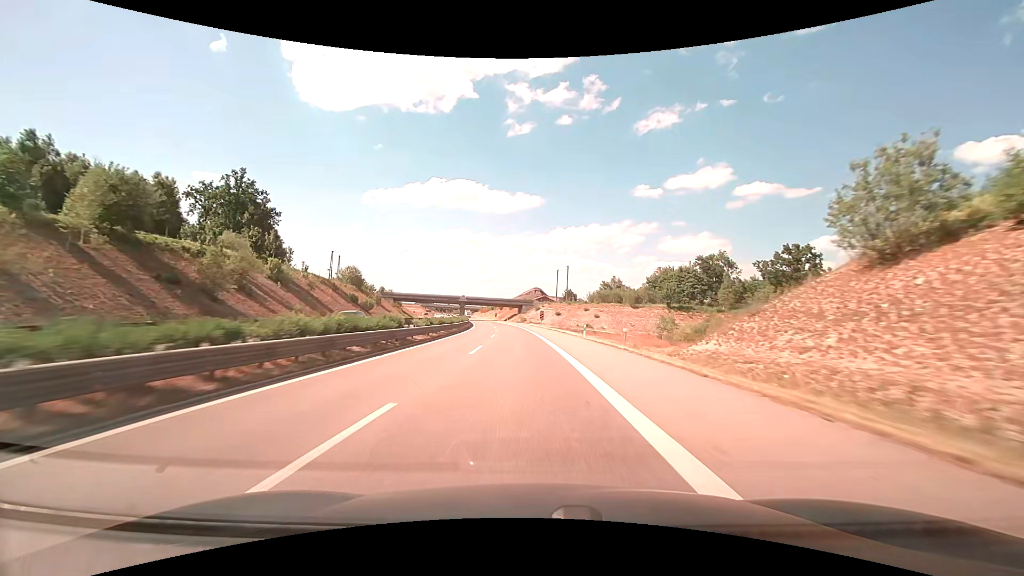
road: trunk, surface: asphalt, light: Day
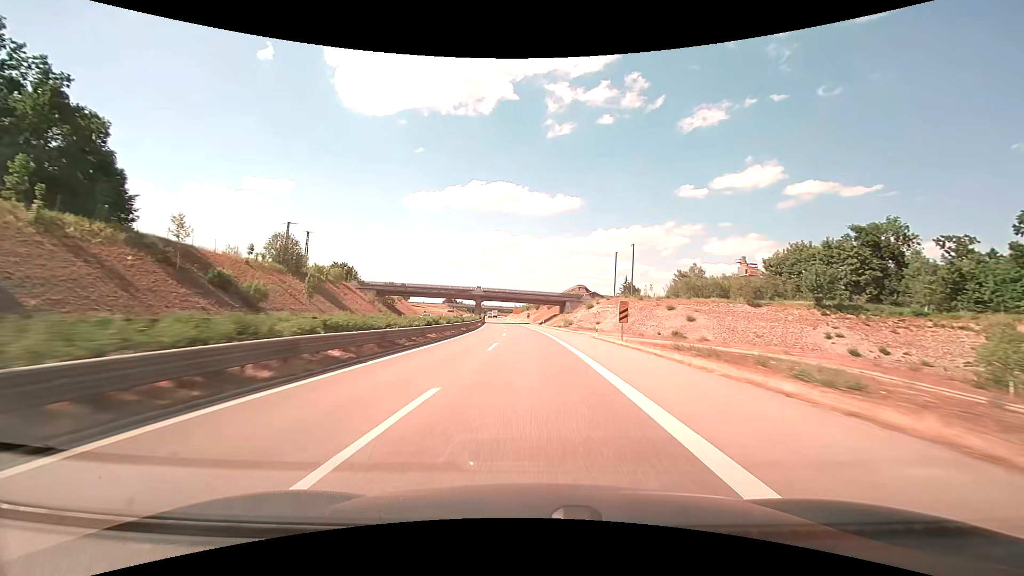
(-2.1, +52.1) m; -5°
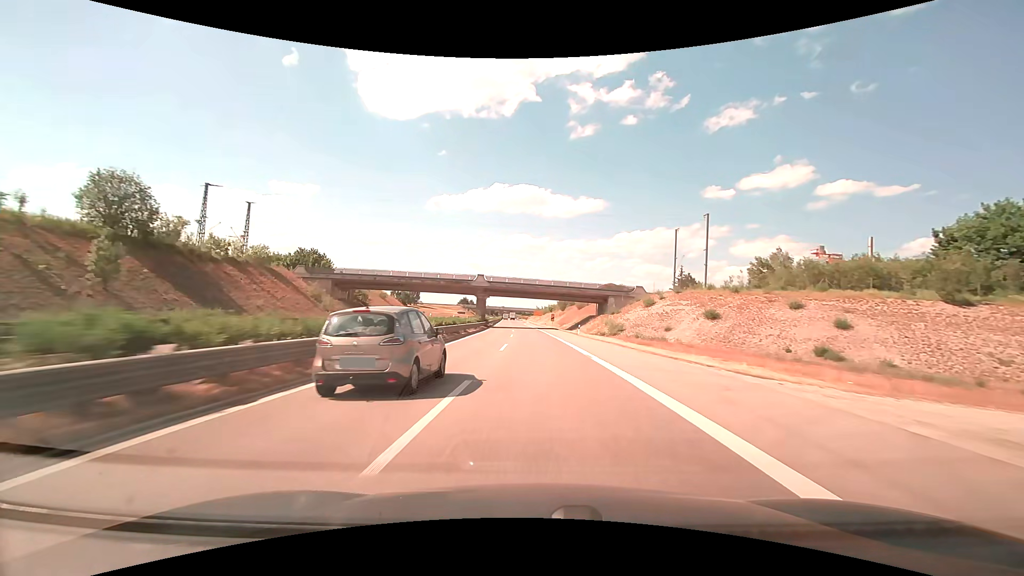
(-0.8, +34.8) m; -3°
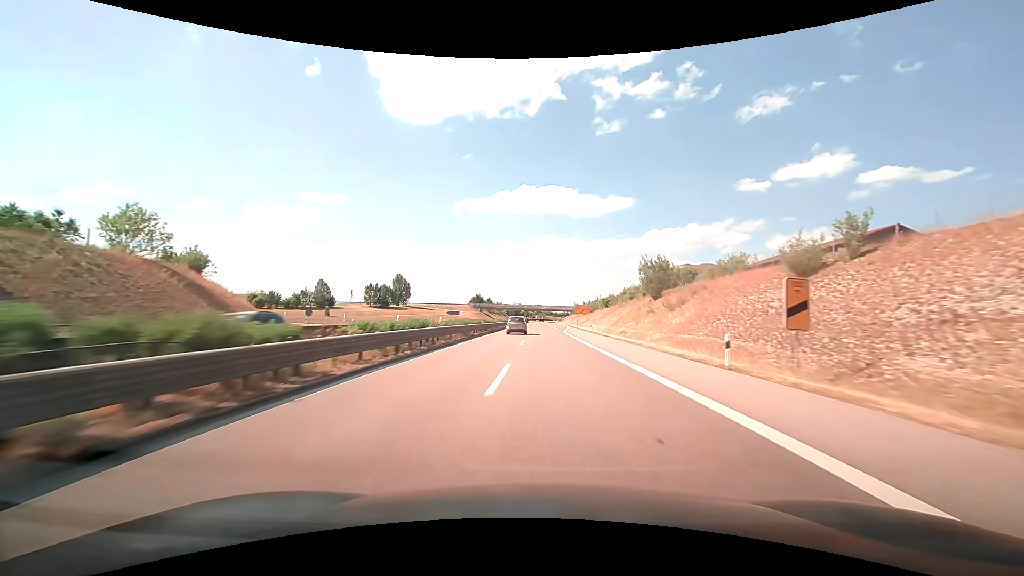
(-2.8, +85.4) m; -3°
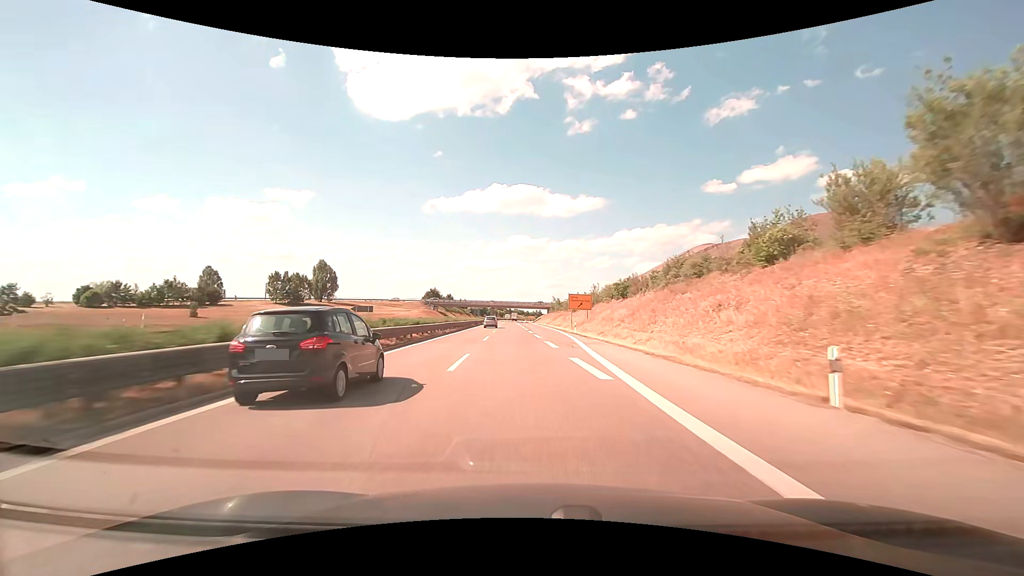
(+0.4, +49.6) m; +2°
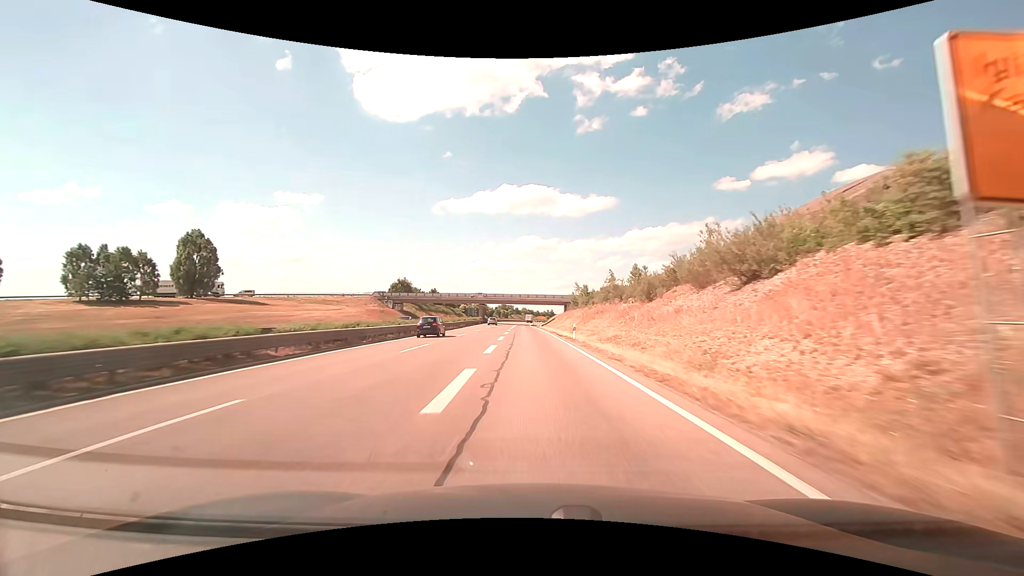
(+0.4, +63.6) m; -1°
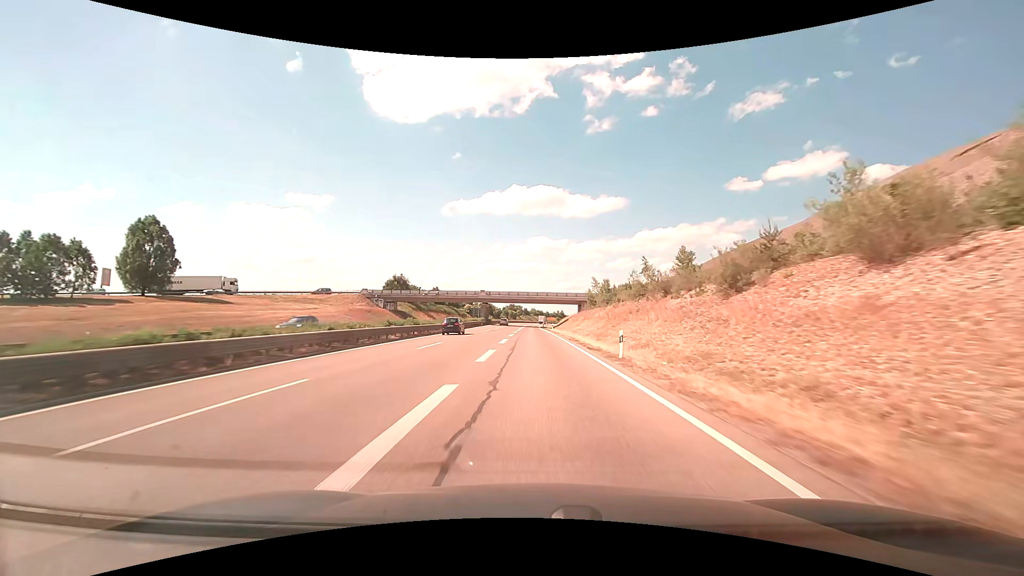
(-0.1, +15.0) m; -1°
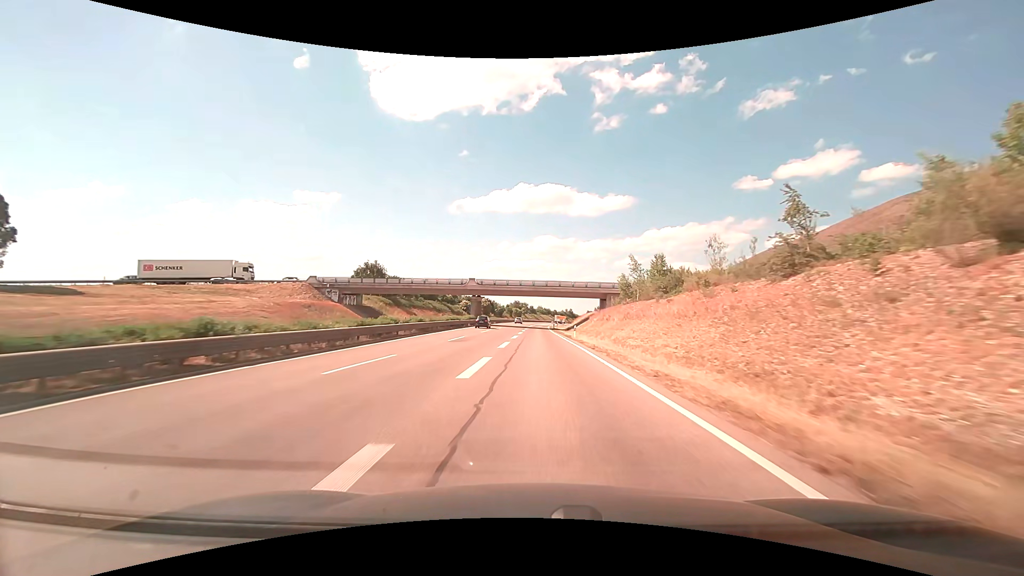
(-0.3, +28.6) m; -1°
(0, +10) (0, +20) (0, +30) (0, +40) (0, +50) (0, +60) (0, +70) (0, +80) (0, +90) (+1, +100) m
